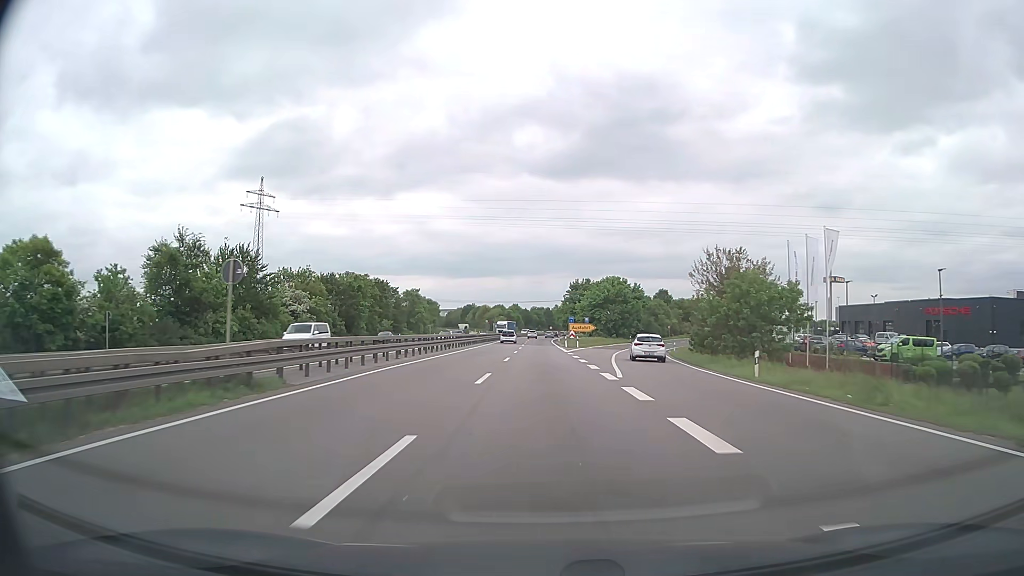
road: trunk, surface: asphalt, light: Day
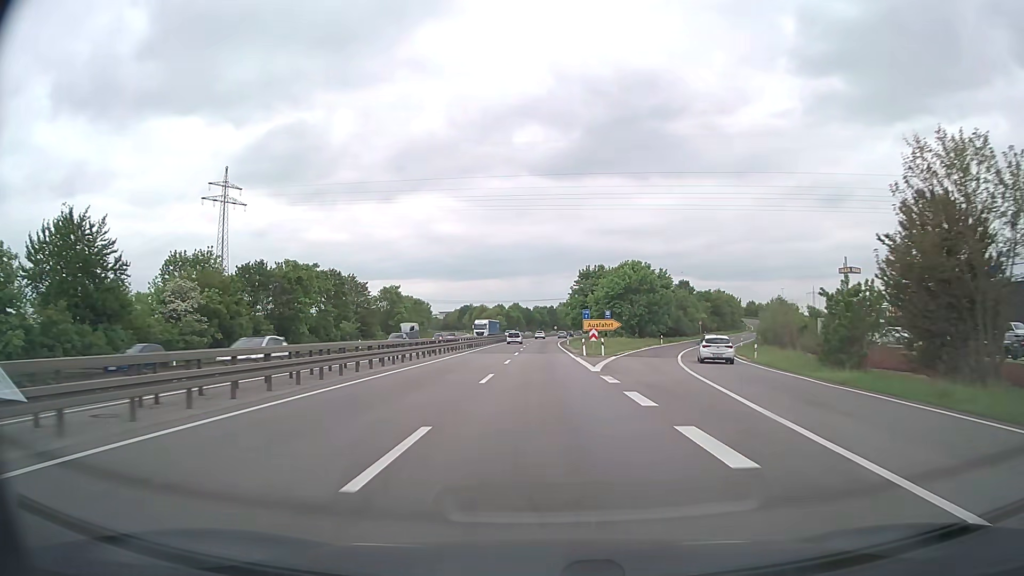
(0.0, +25.0) m; 0°
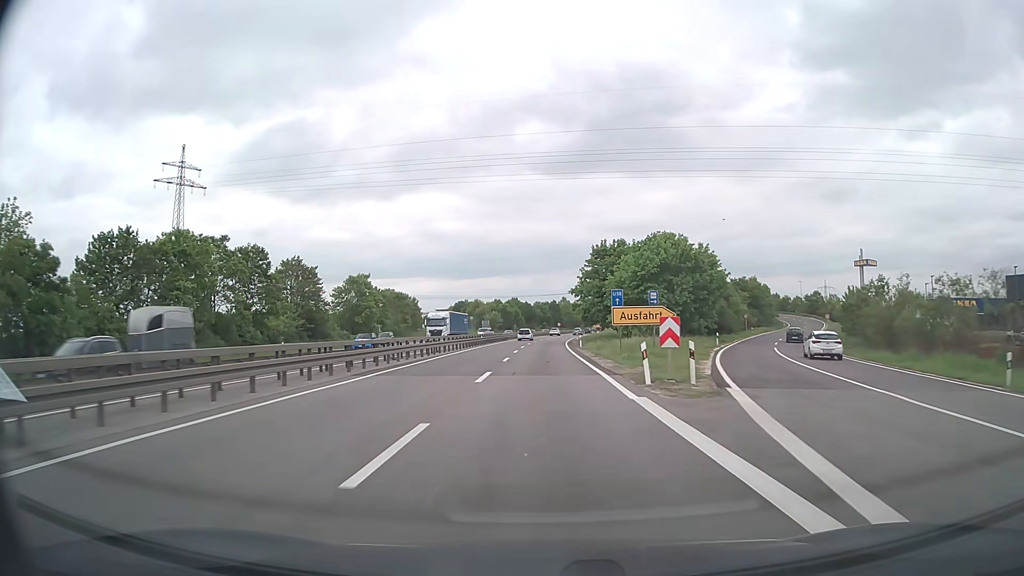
(-0.1, +25.0) m; 0°
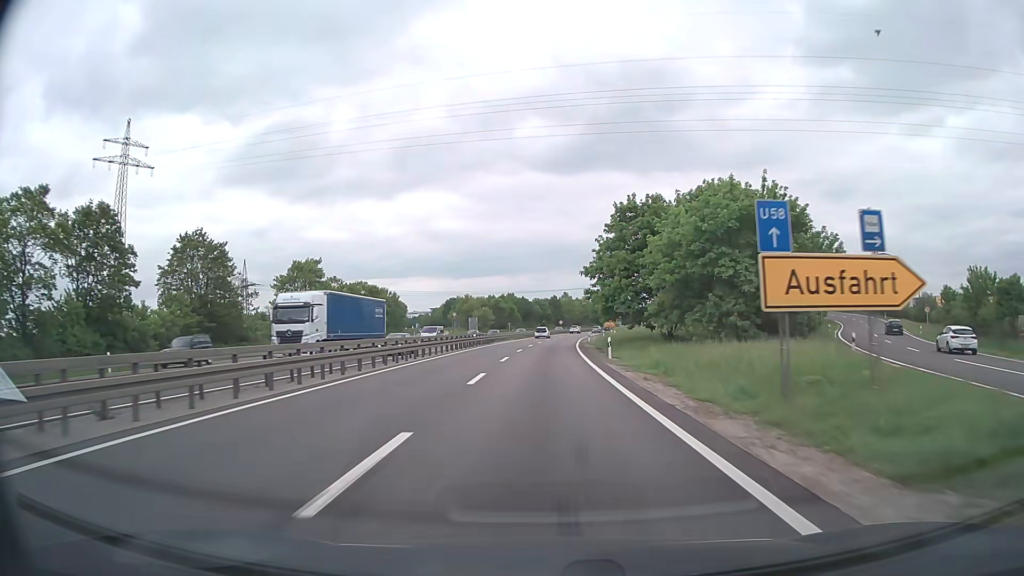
(-0.1, +24.9) m; 0°
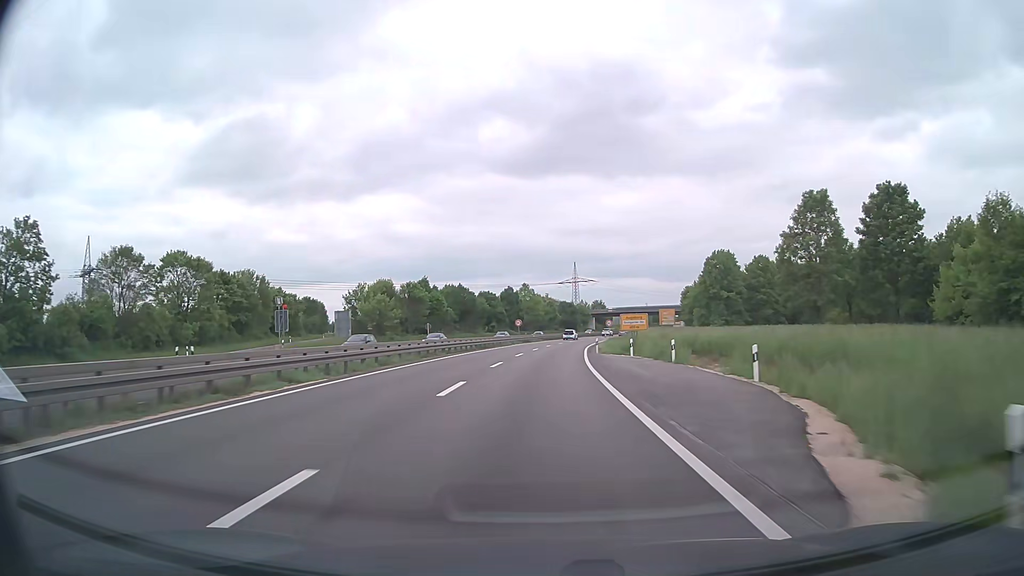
(+1.3, +62.4) m; +3°
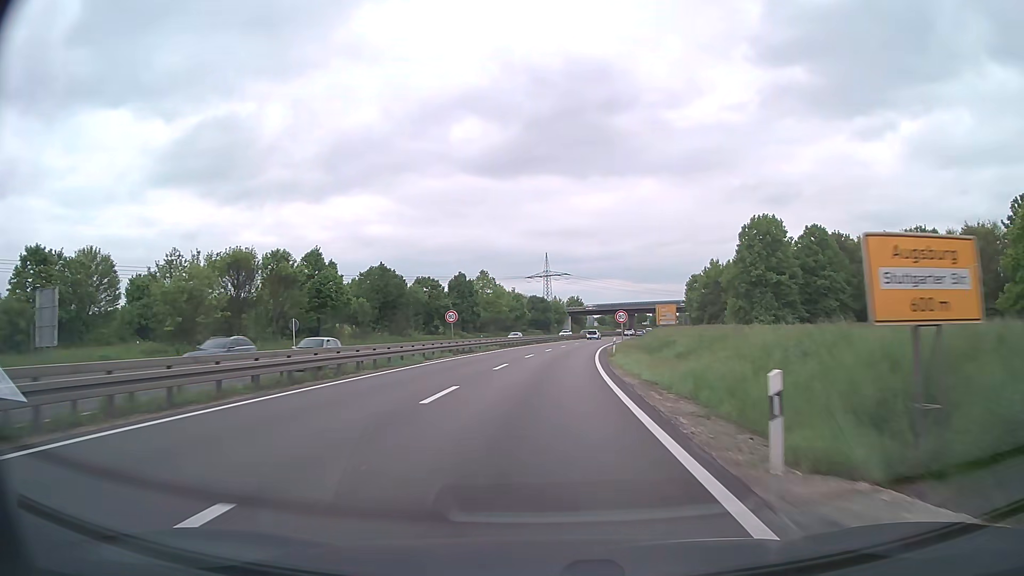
(+1.0, +37.4) m; +3°
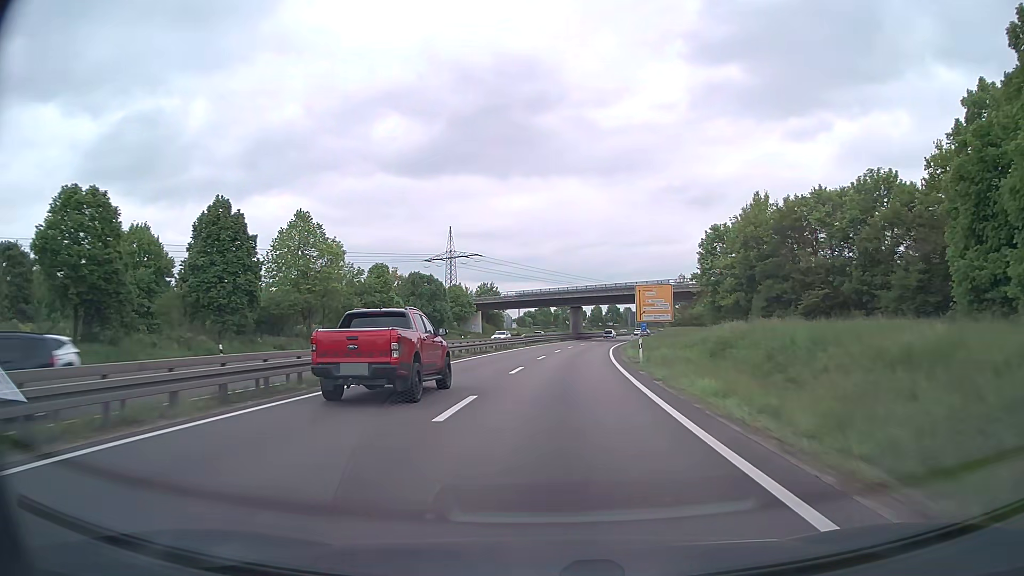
(+3.4, +62.3) m; +7°
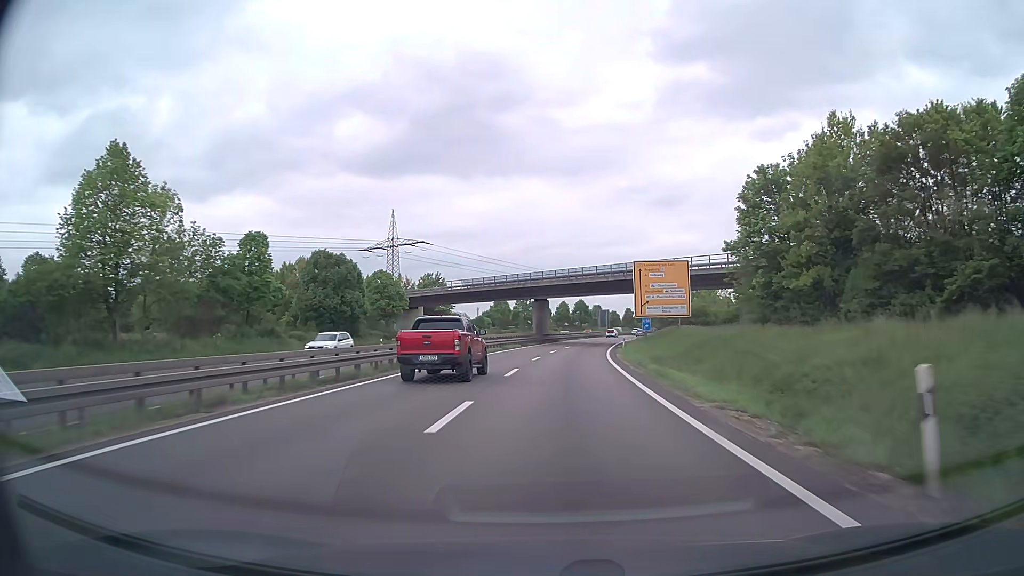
(+0.6, +24.9) m; +3°
(0, +10) (0, +20) (+1, +30) (+2, +40) (+3, +50) (+4, +60) (+5, +70) (+7, +80) (+8, +89) (+10, +99) m
